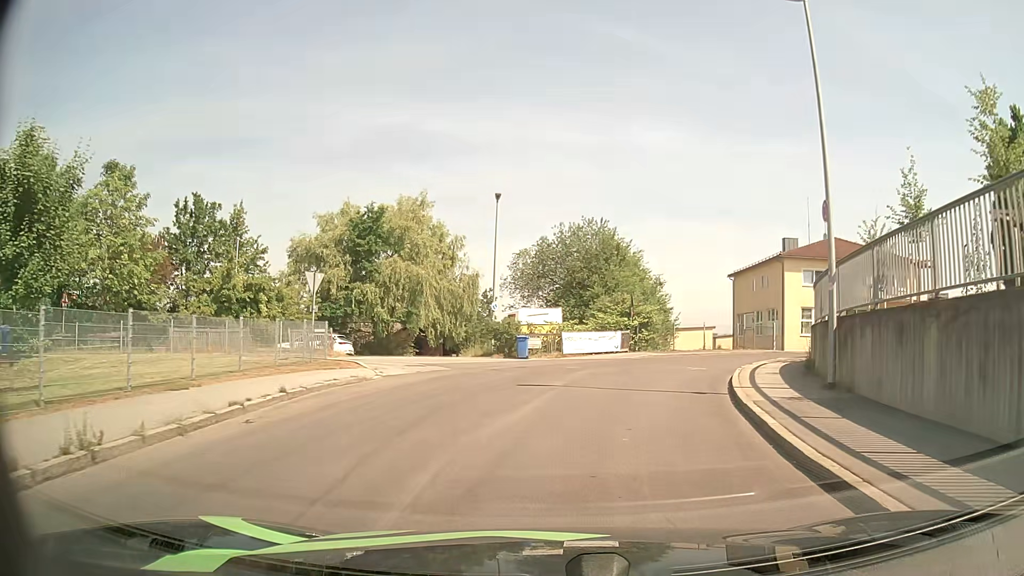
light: Day
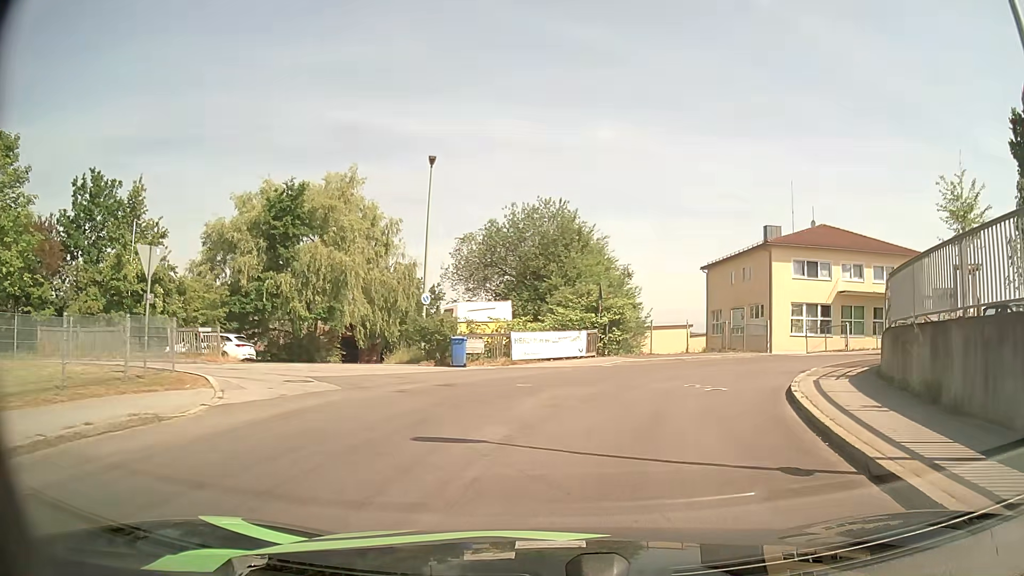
(+0.2, +7.4) m; +4°
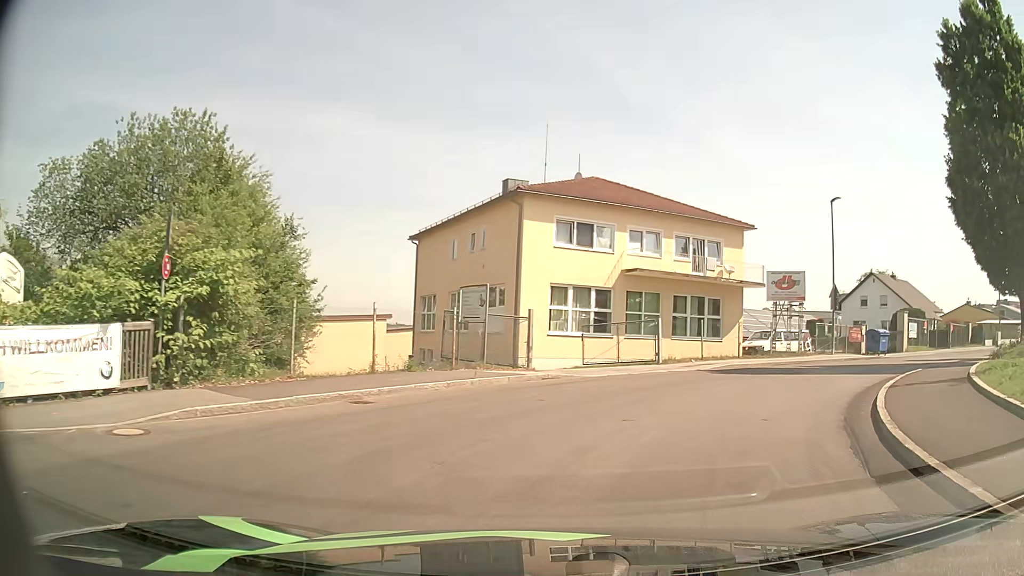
(+3.1, +16.7) m; +24°
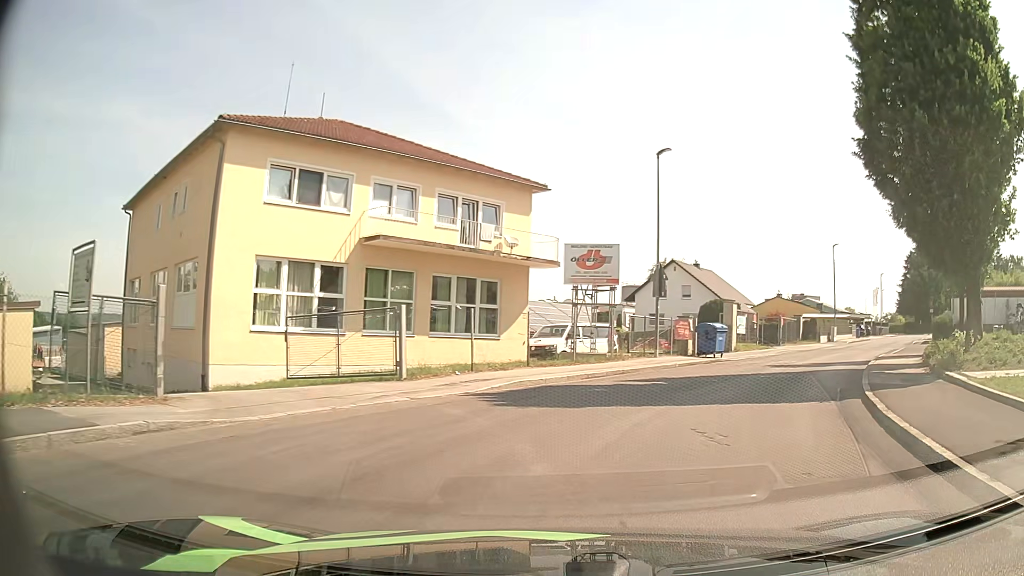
(+1.6, +9.4) m; +19°
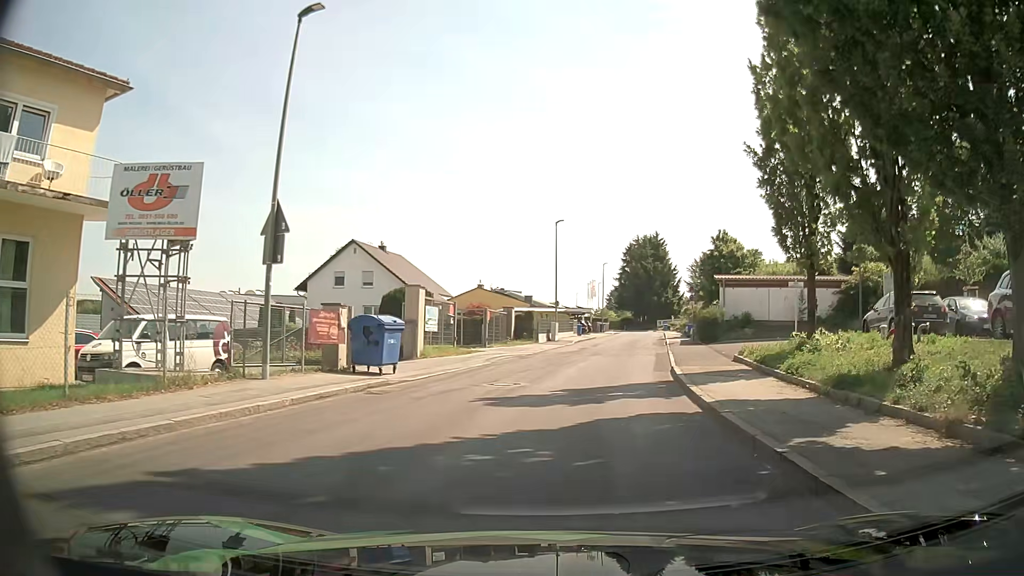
(+2.9, +11.8) m; +26°
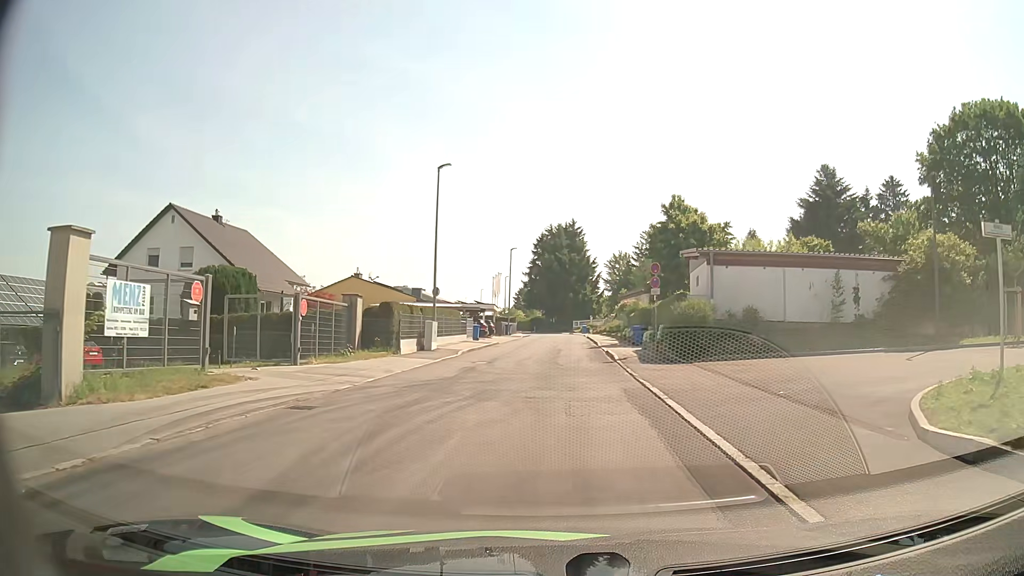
(+1.3, +16.6) m; +7°
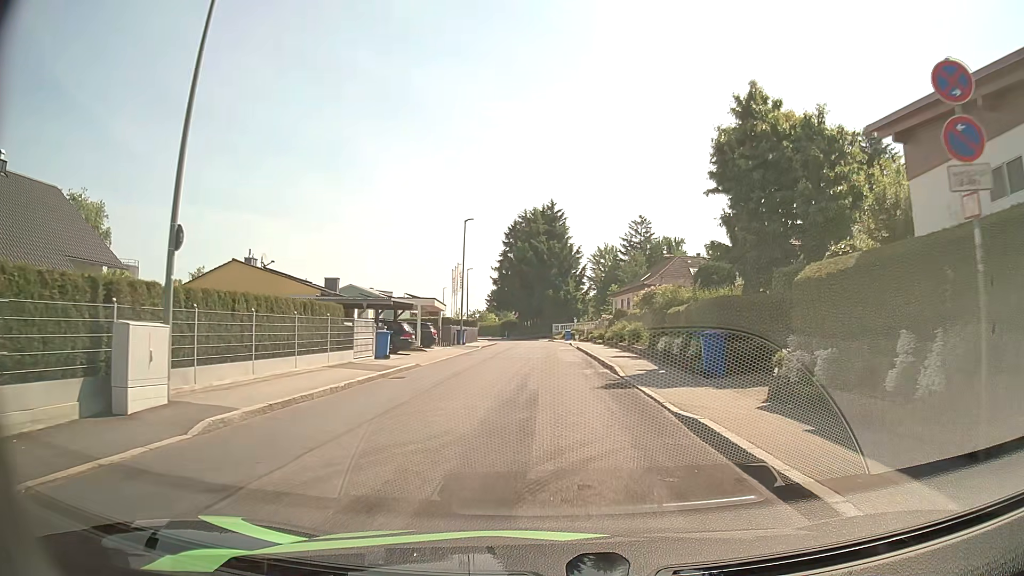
(+0.6, +20.5) m; +2°
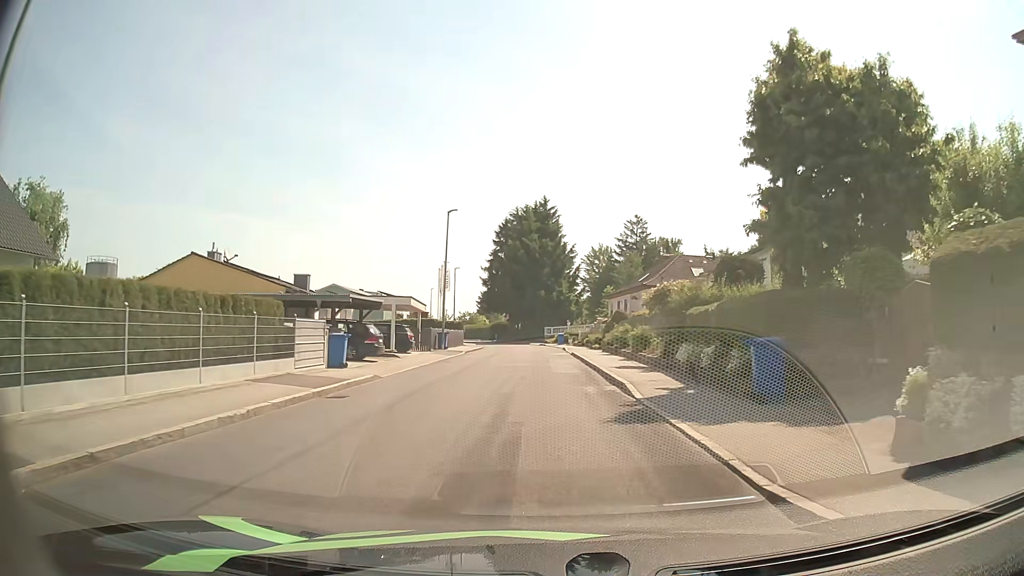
(0.0, +4.5) m; +1°
(0, +10) (0, +20) (0, +30) (-1, +40) (-1, +50) (-2, +60) (-3, +70) (-5, +80) (-7, +89) (-10, +99) m
